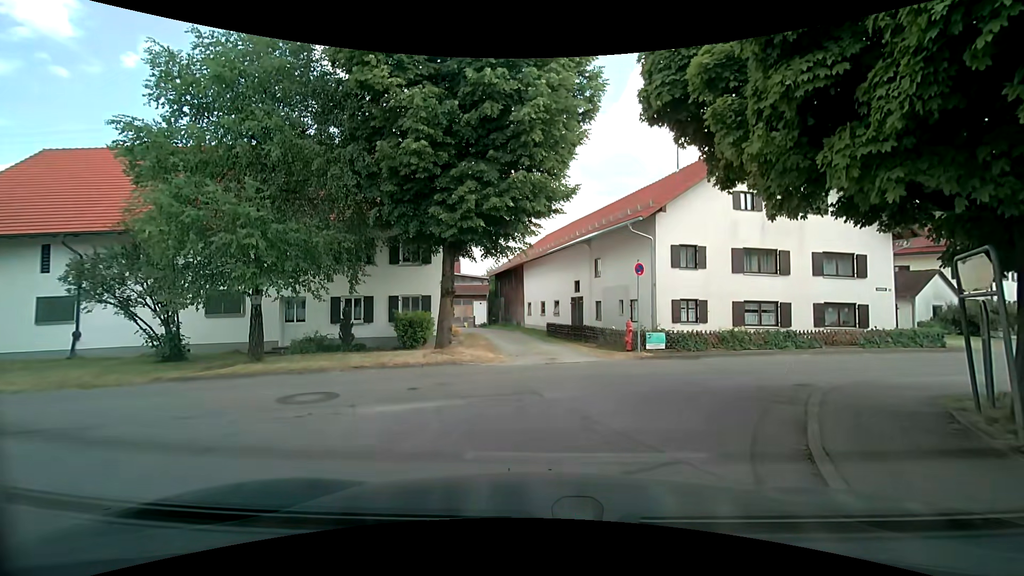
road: residential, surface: asphalt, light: Day
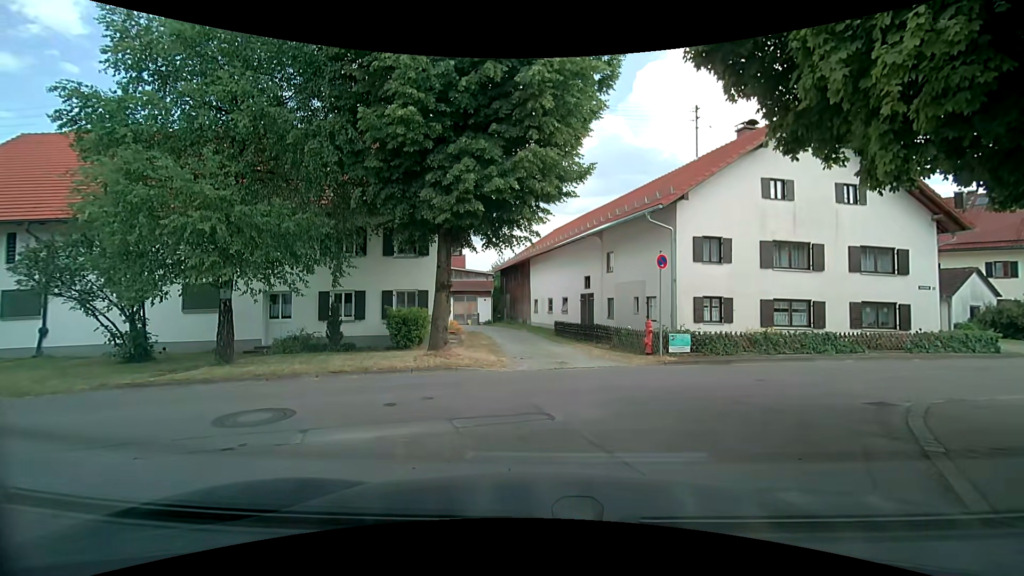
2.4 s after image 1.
(0.0, +1.8) m; 0°
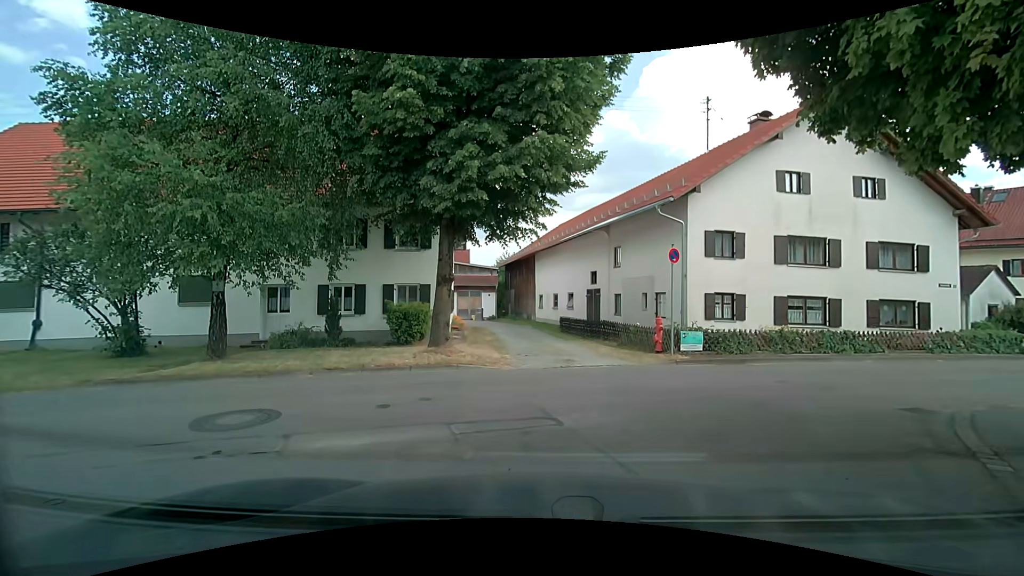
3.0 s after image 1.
(0.0, +0.6) m; 0°
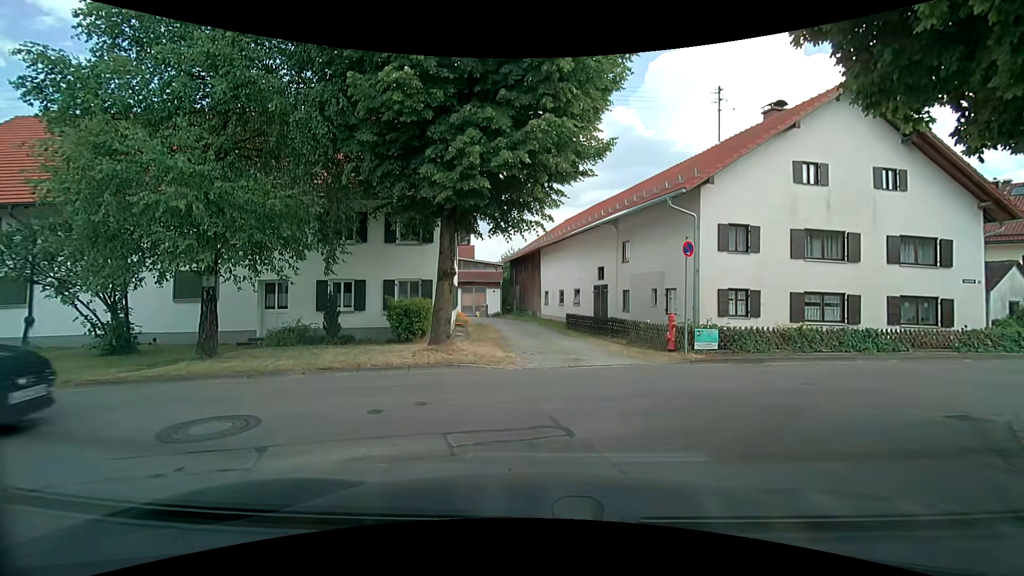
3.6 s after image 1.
(0.0, +0.6) m; 0°
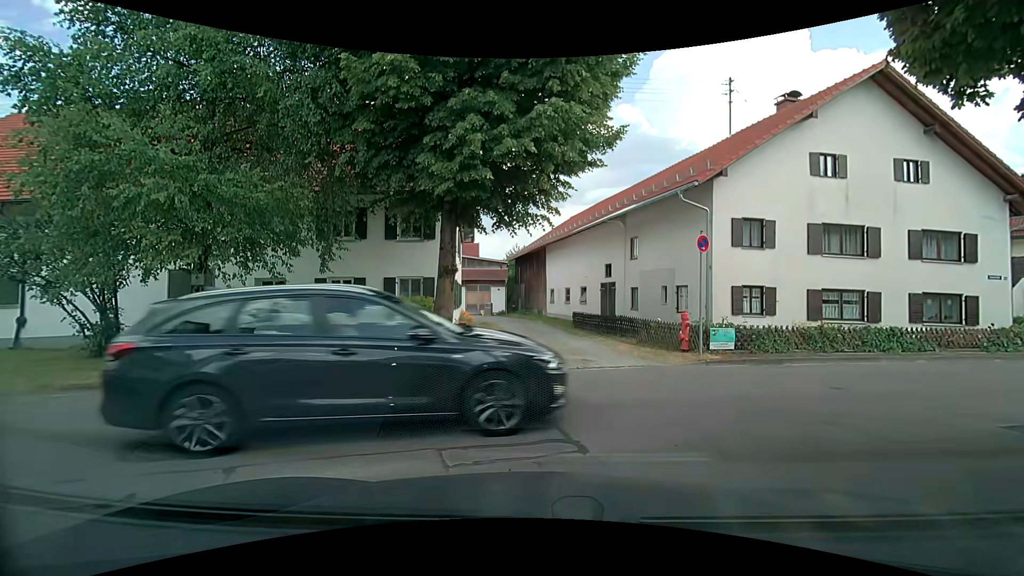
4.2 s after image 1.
(0.0, +0.6) m; 0°
